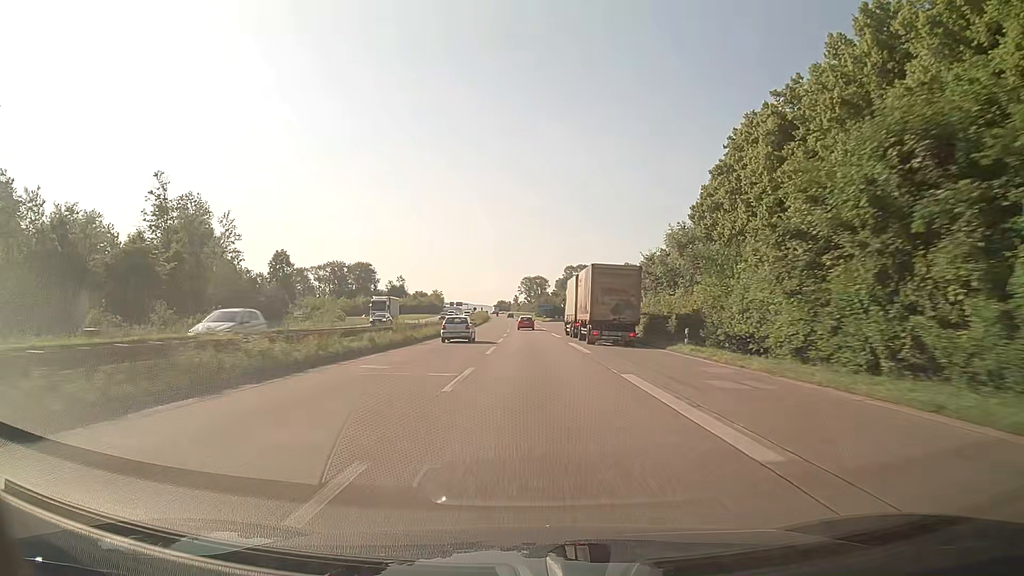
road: trunk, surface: asphalt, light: Day
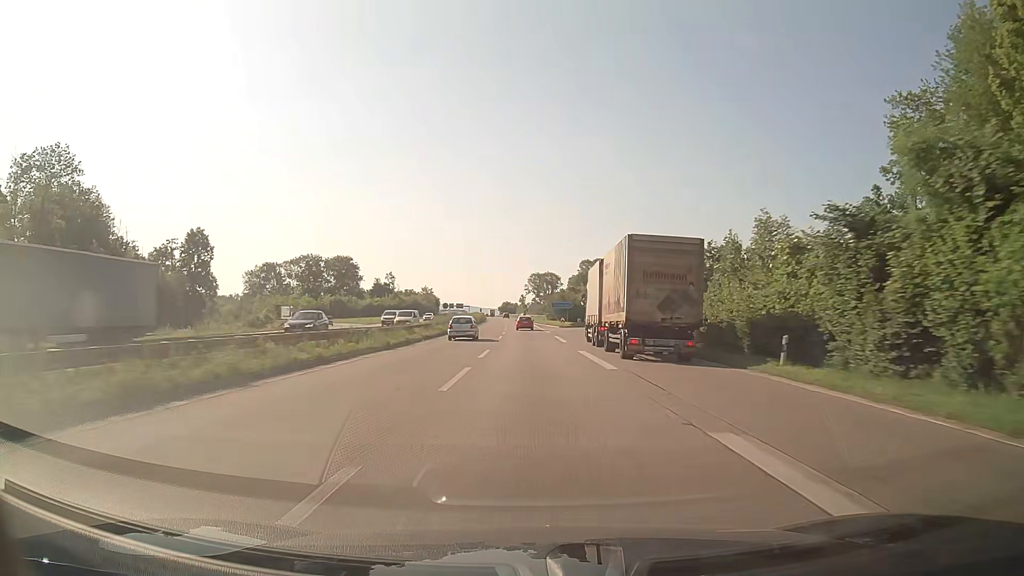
(-0.2, +48.8) m; -1°
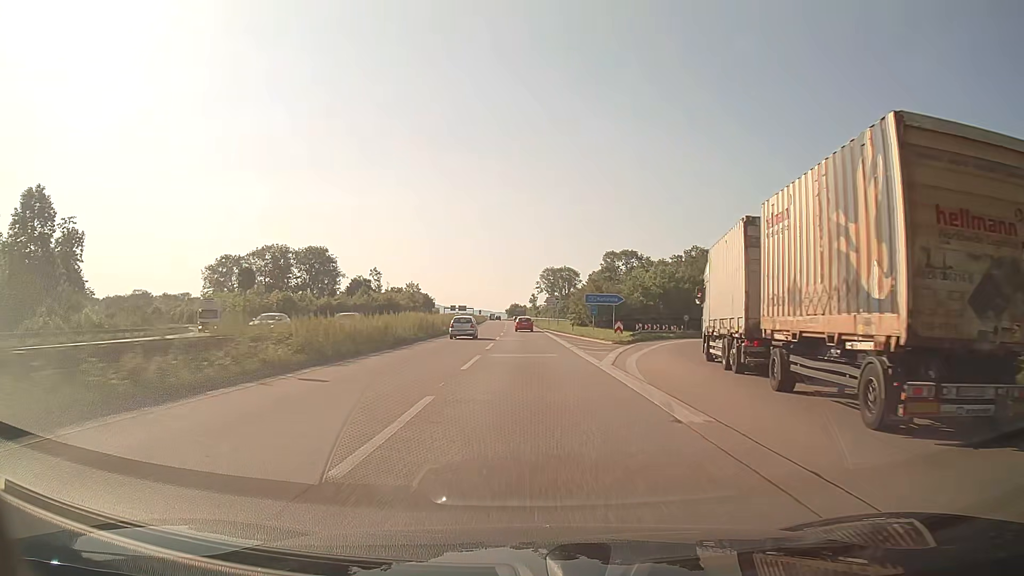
(-0.3, +49.2) m; -1°
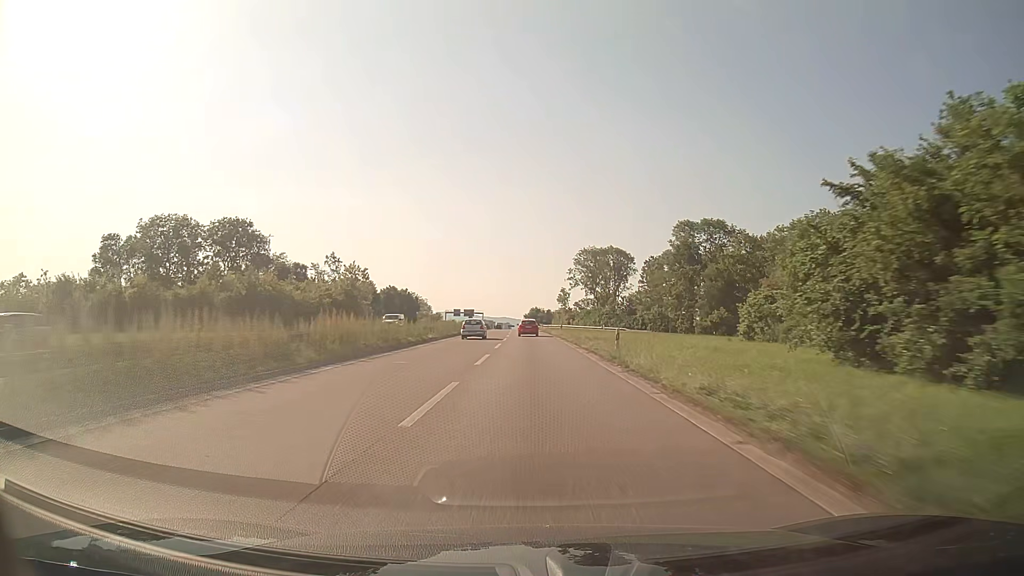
(-1.3, +82.1) m; -2°
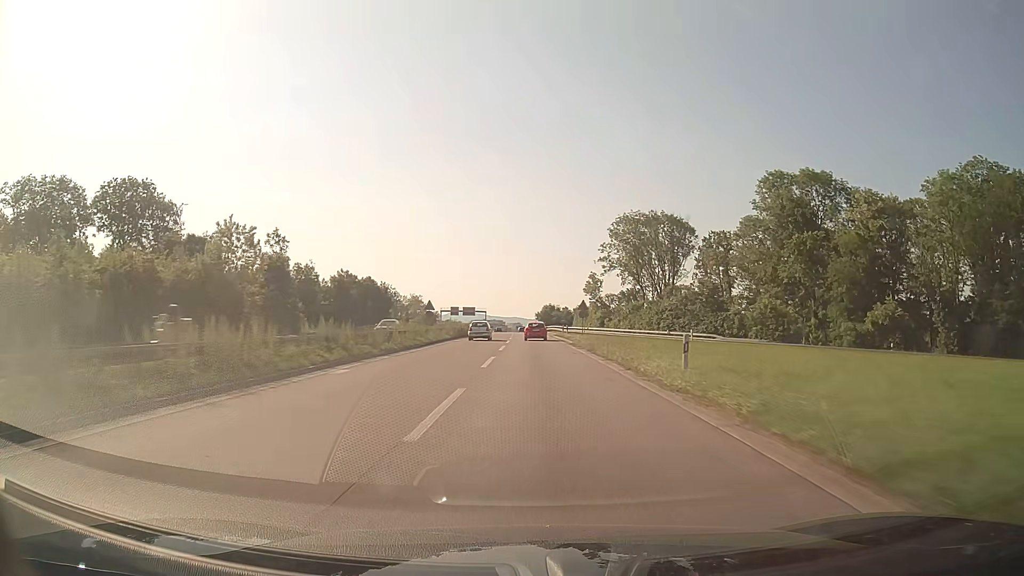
(-0.4, +49.0) m; -1°
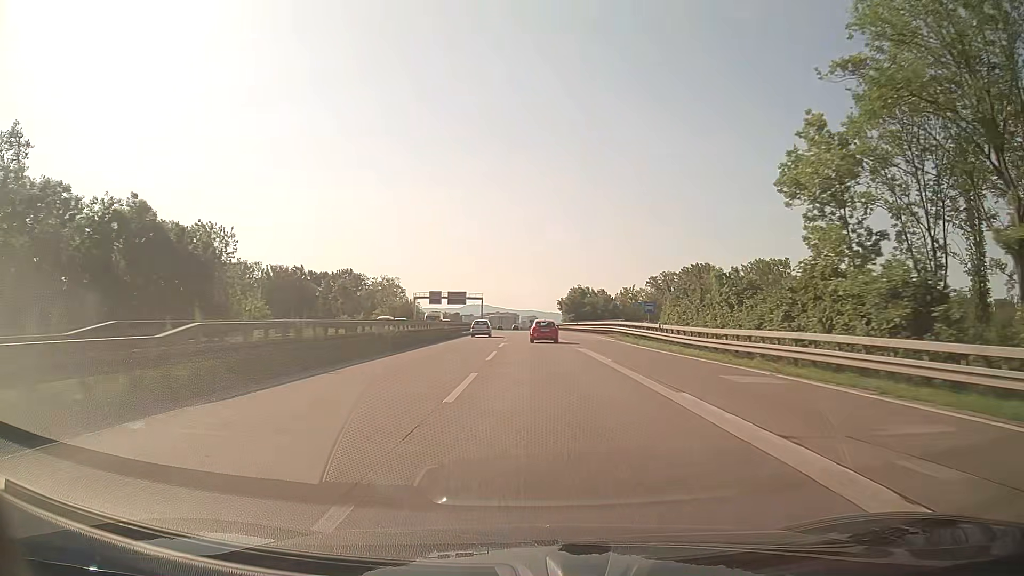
(-0.7, +81.6) m; -1°
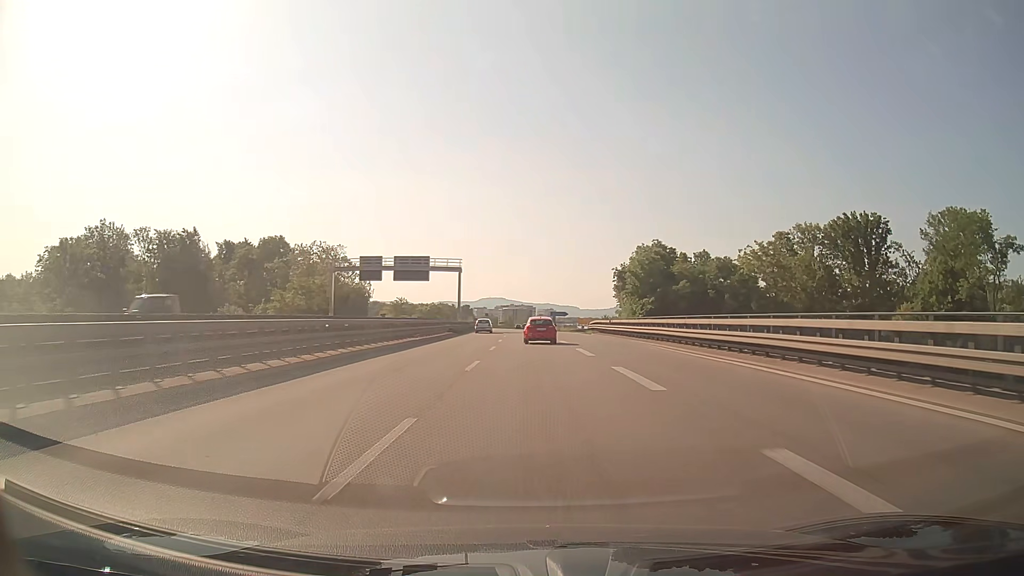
(-1.0, +77.6) m; -1°
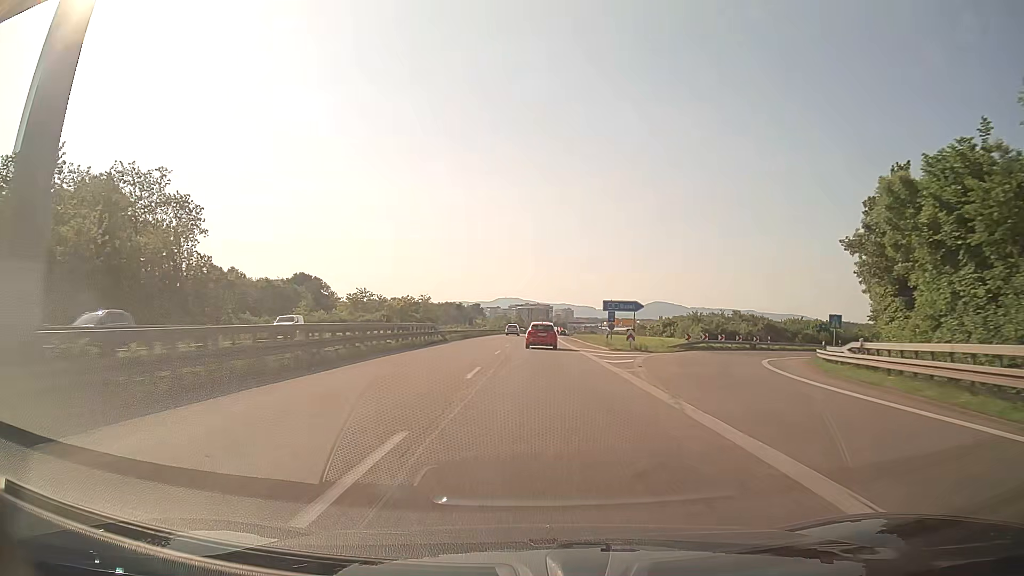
(-1.0, +73.1) m; -1°
(0, +10) (0, +20) (0, +30) (0, +40) (0, +50) (0, +60) (+1, +70) (+1, +80) (+1, +90) (+1, +100) m
